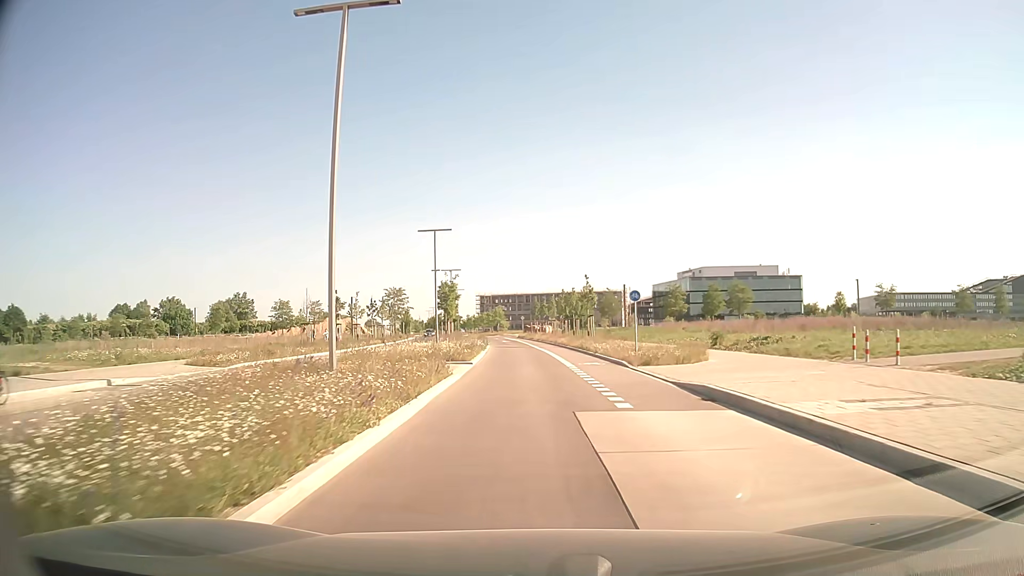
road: tertiary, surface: asphalt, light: Day
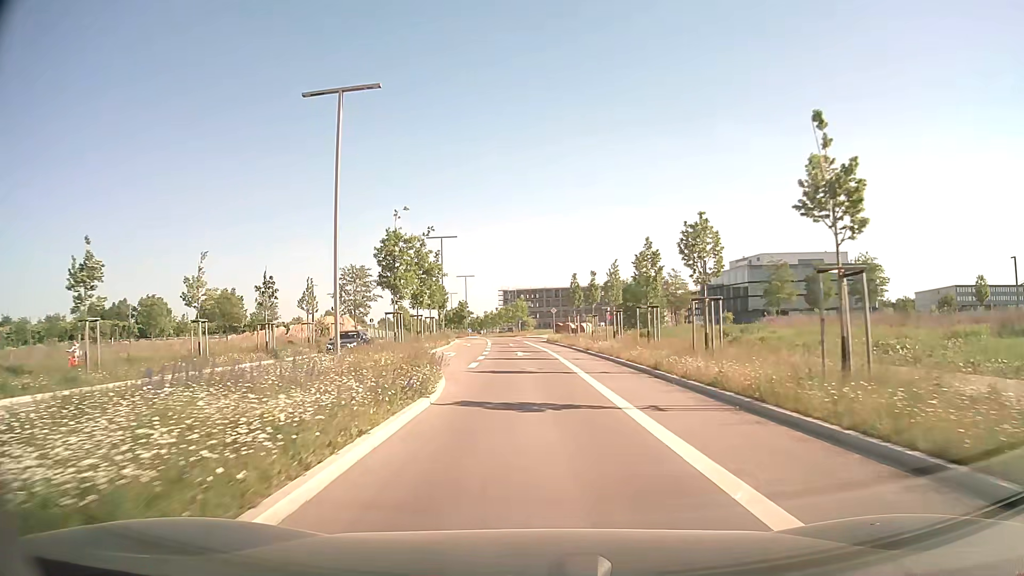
(-0.9, +36.6) m; -2°
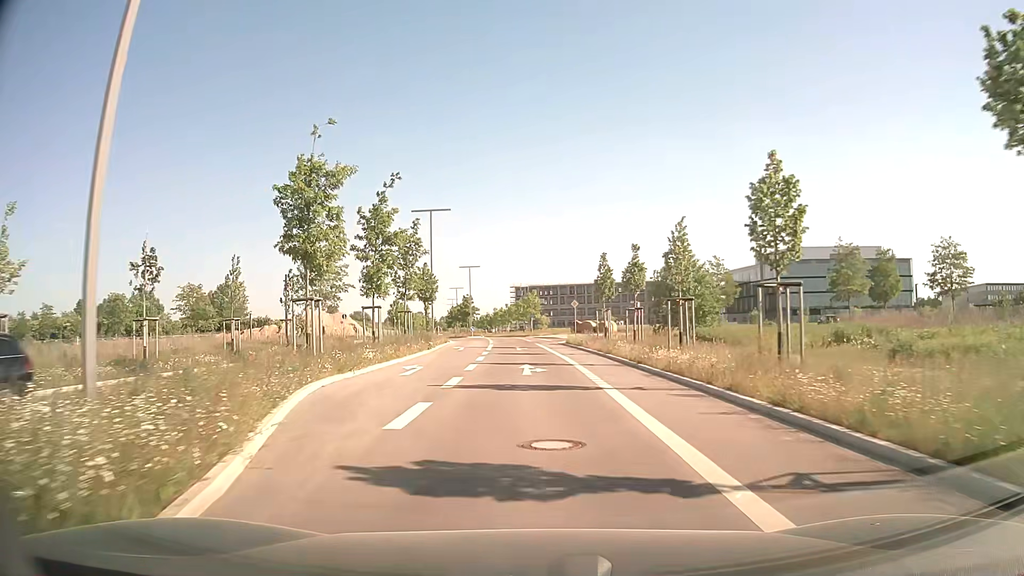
(-0.1, +14.5) m; -1°
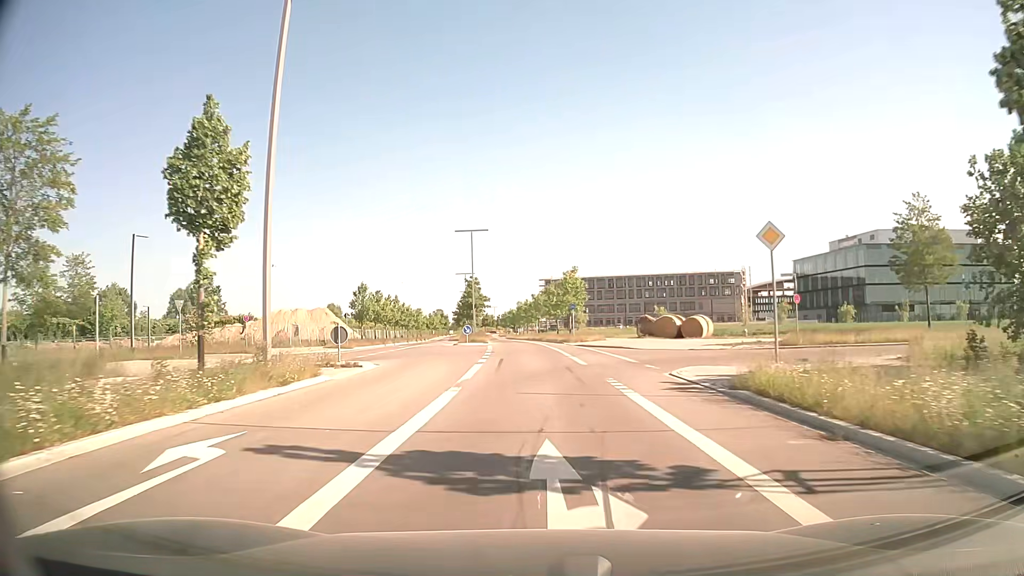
(-1.0, +36.3) m; -2°
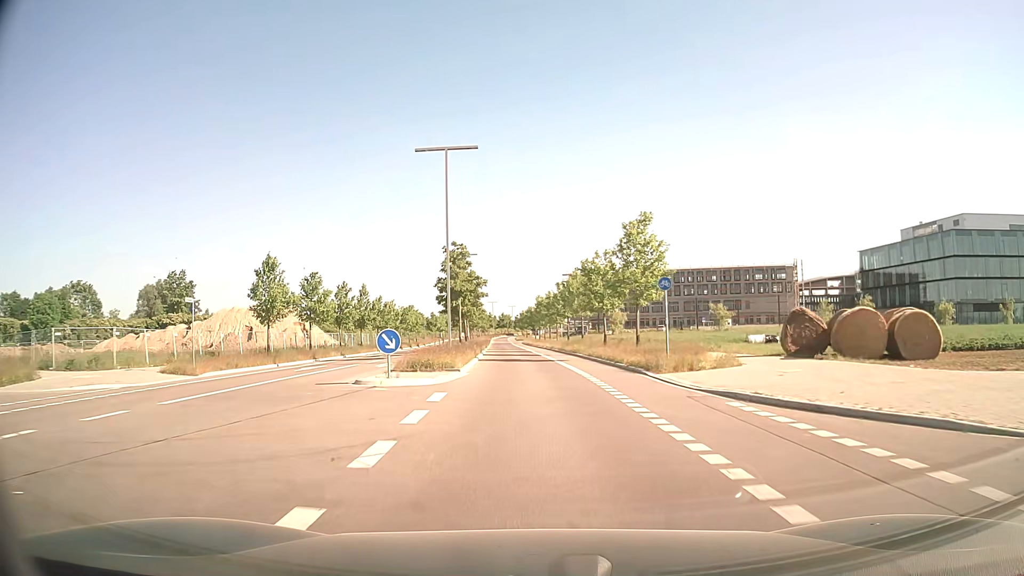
(-0.6, +29.3) m; -2°
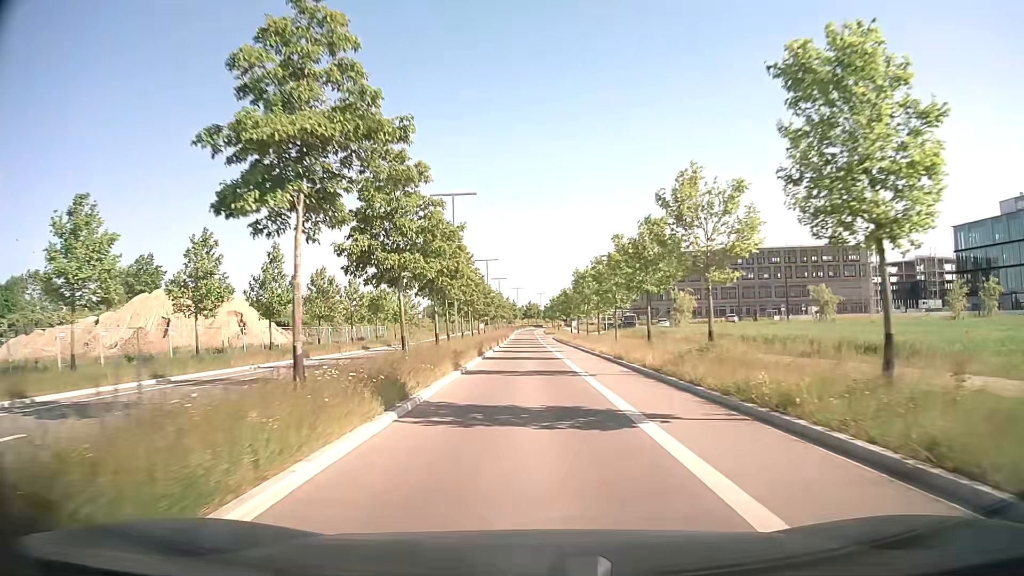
(-0.6, +30.3) m; -3°
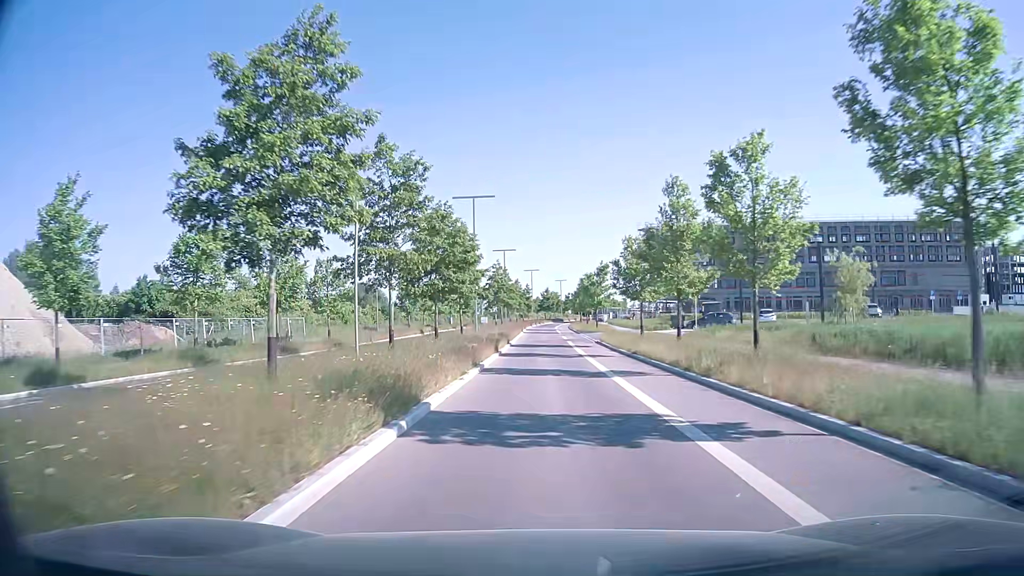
(-0.6, +40.1) m; -1°
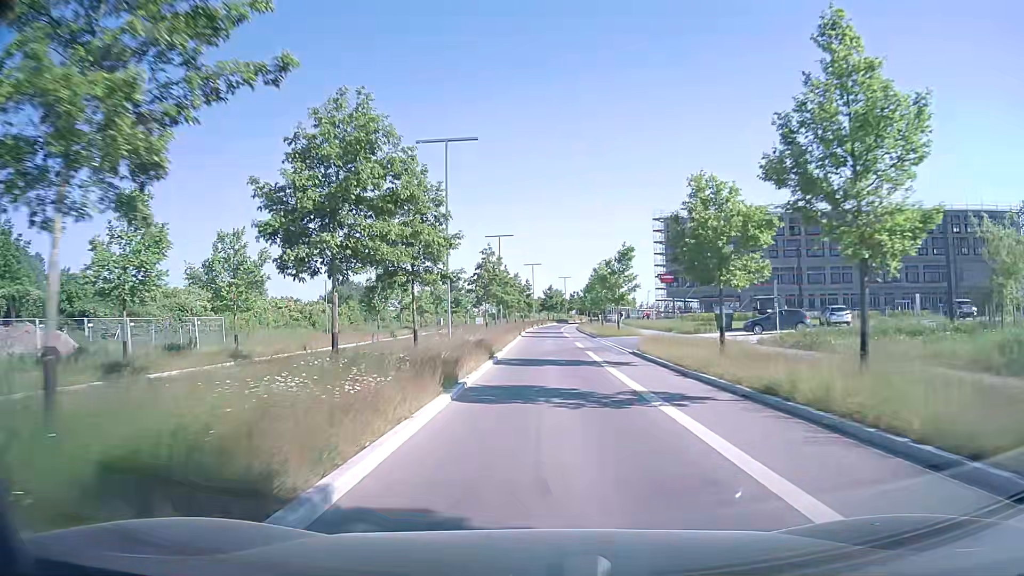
(0.0, +15.4) m; -1°
(0, +10) (0, +20) (0, +30) (+1, +40) (+1, +50) (+2, +60) (+2, +70) (+3, +80) (+3, +90) (+4, +100) m
